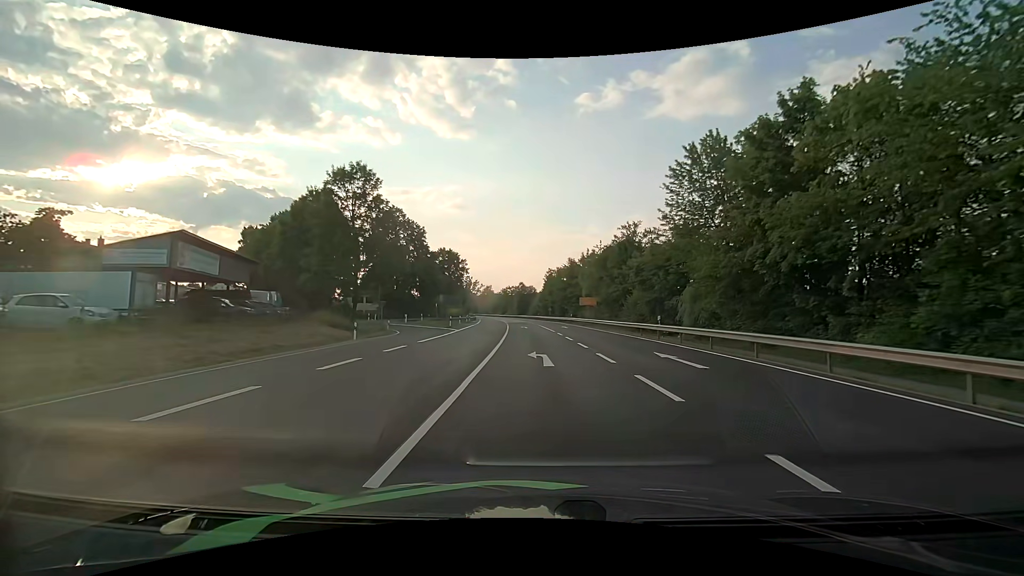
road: primary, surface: asphalt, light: Day
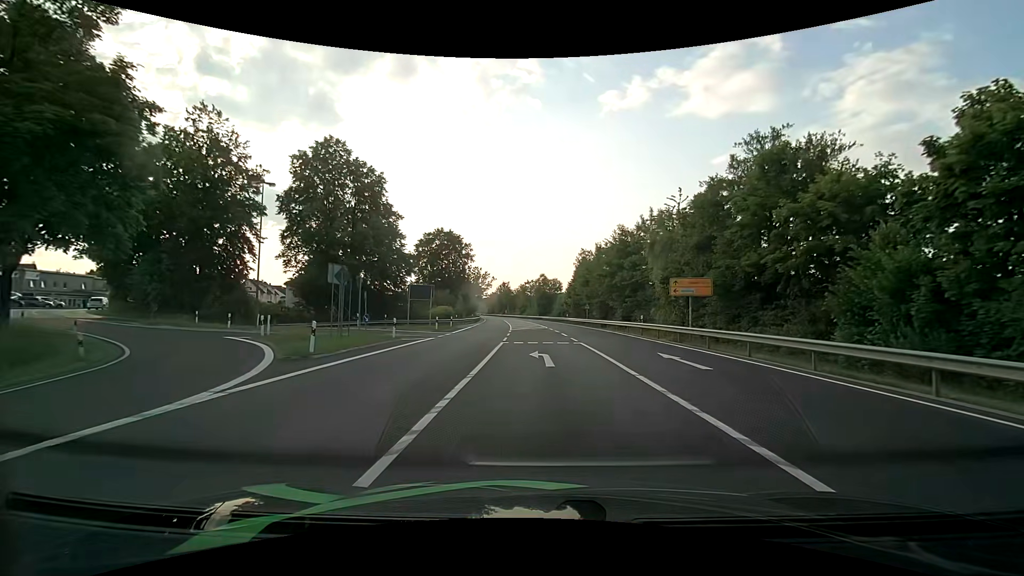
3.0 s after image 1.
(-0.7, +34.5) m; -2°
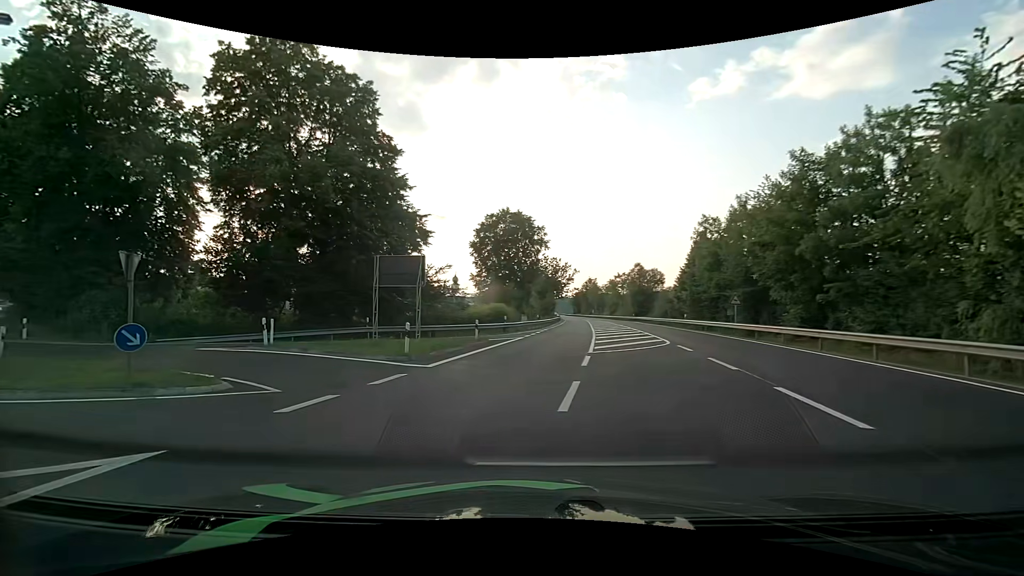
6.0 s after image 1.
(-0.6, +23.6) m; -11°
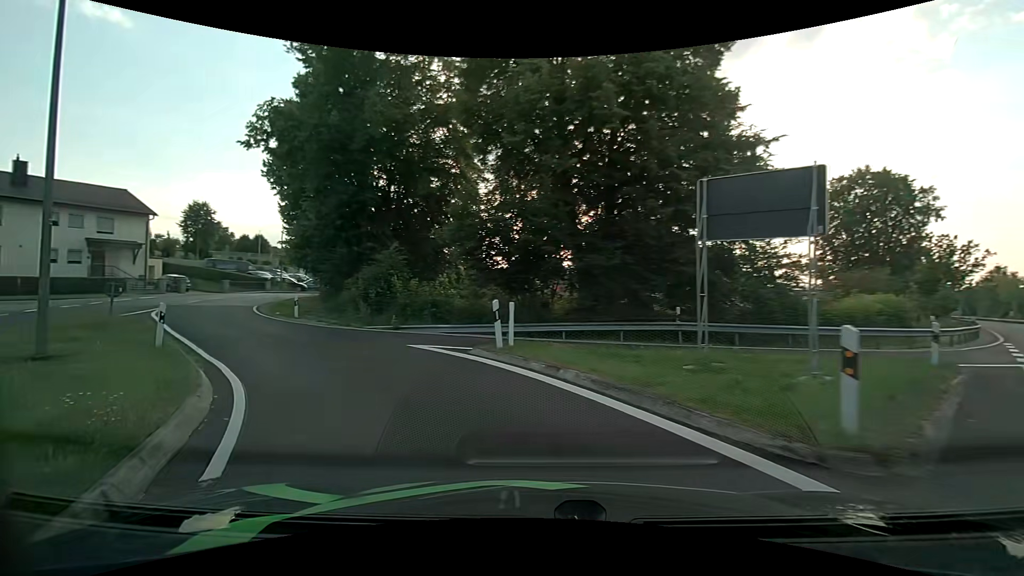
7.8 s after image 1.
(-2.9, +10.9) m; -31°
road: unclassified
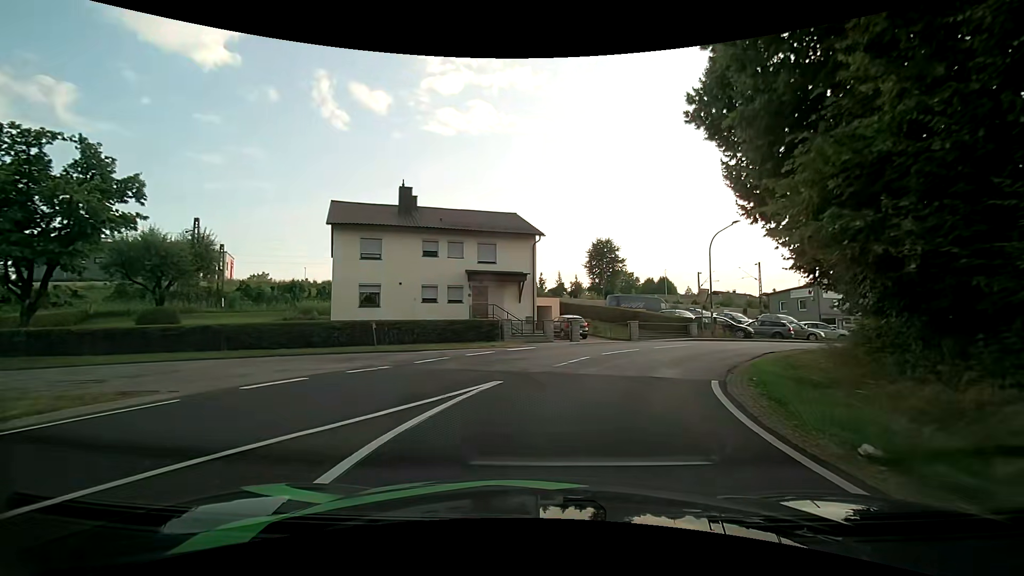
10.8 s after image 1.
(-11.0, +18.2) m; -45°
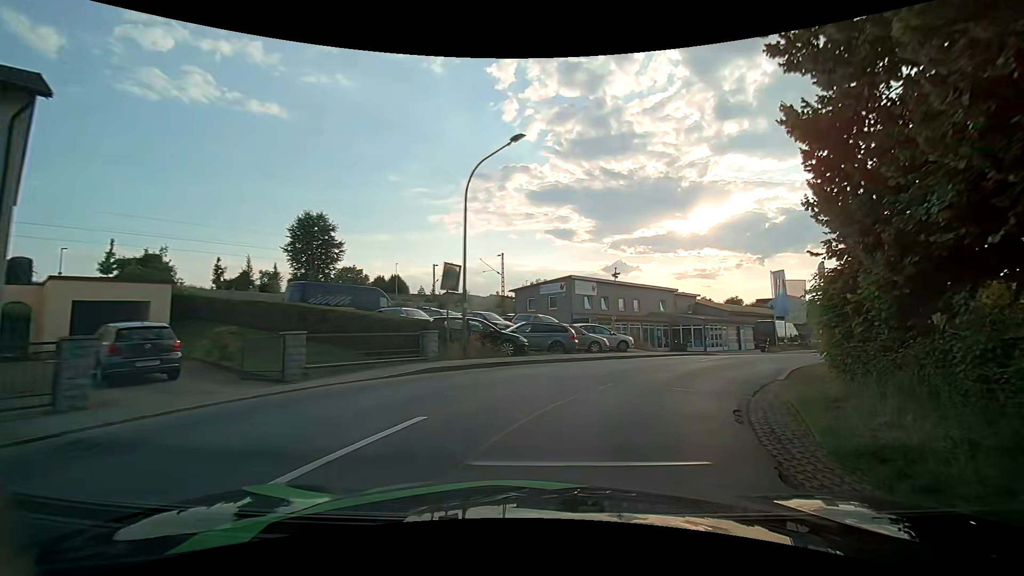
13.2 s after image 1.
(+4.0, +17.6) m; +29°
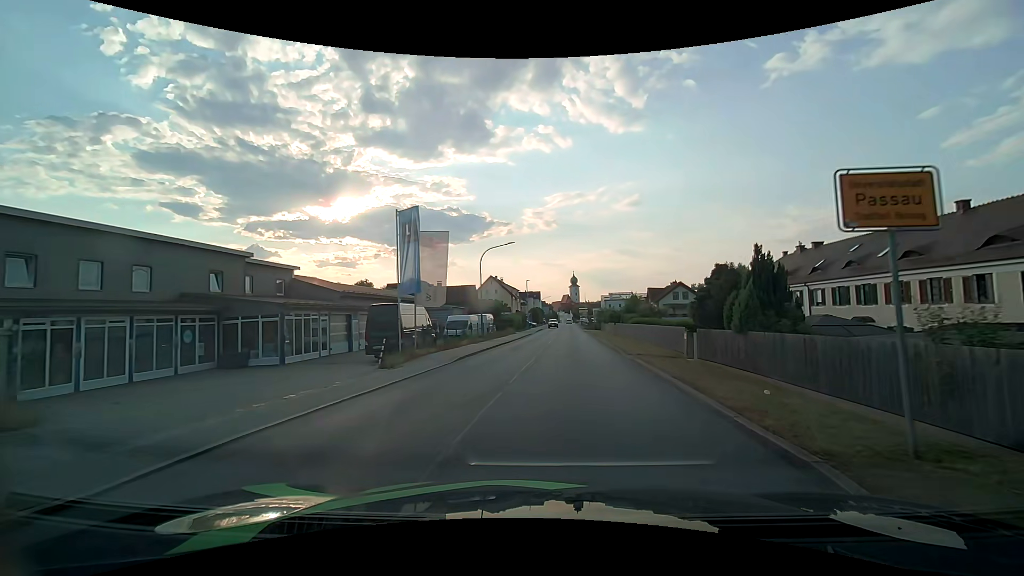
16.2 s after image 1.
(+8.8, +21.7) m; +40°
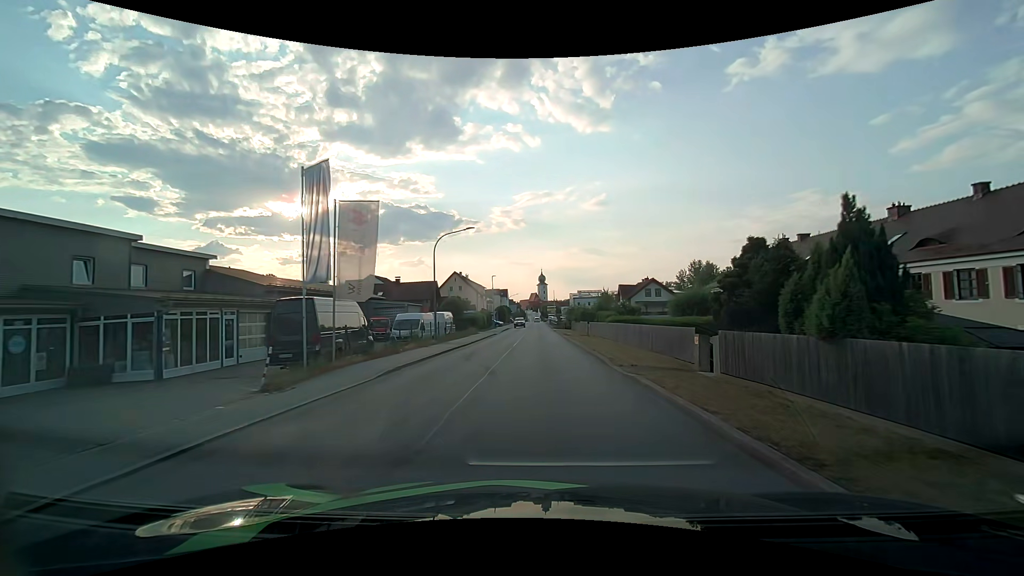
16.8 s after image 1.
(+0.2, +5.7) m; +3°
(0, +10) (0, +20) (0, +30) (0, +40) (0, +50) (0, +60) (0, +70) (0, +80) (0, +90) (0, +100) m
